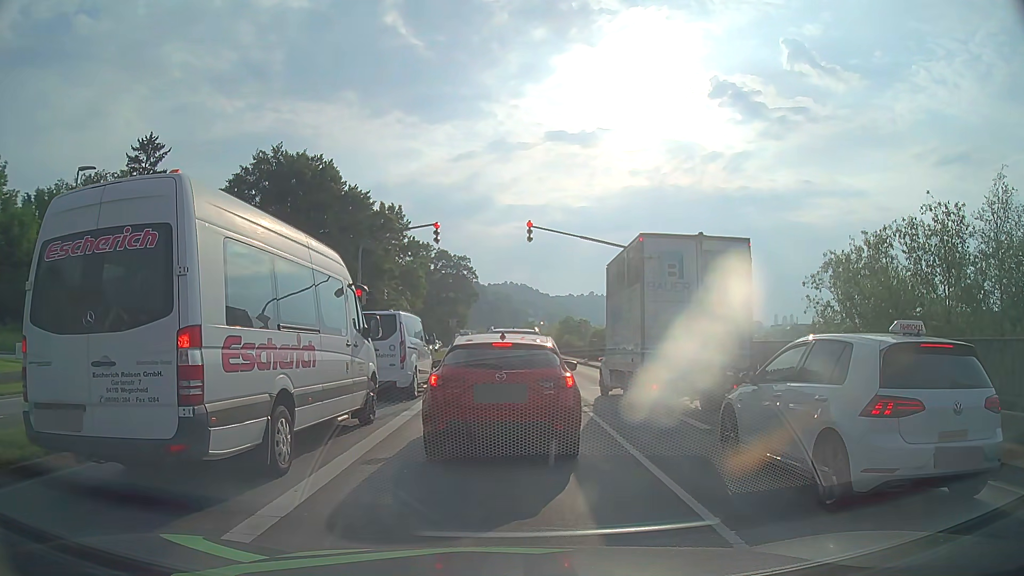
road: primary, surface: asphalt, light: Day
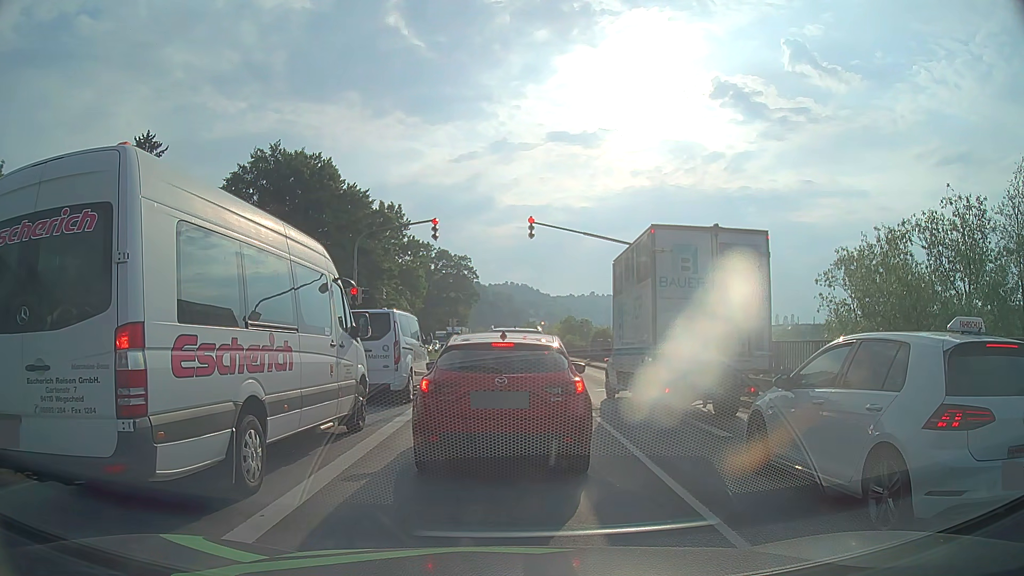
(0.0, +0.9) m; 0°
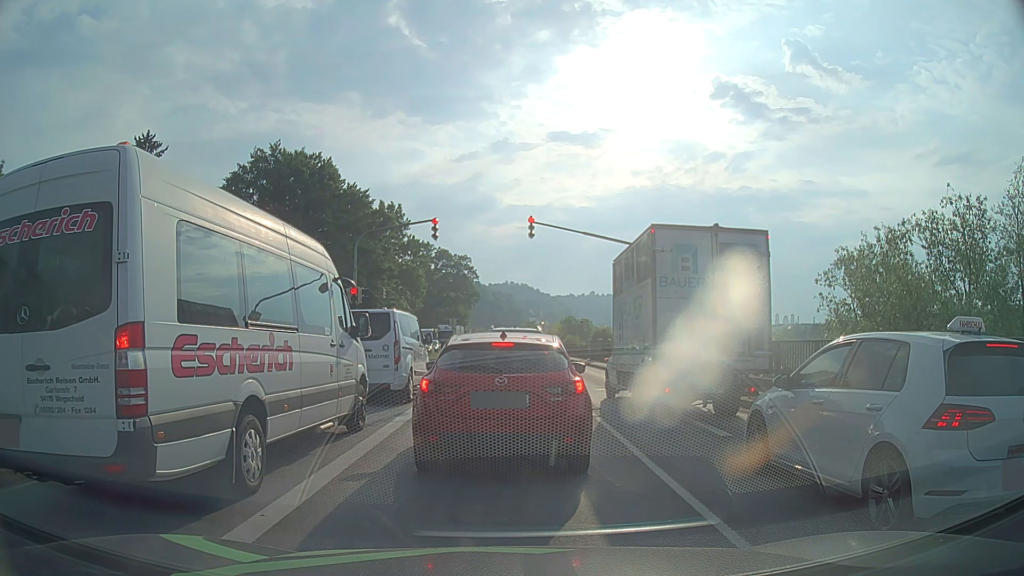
(0.0, 0.0) m; 0°
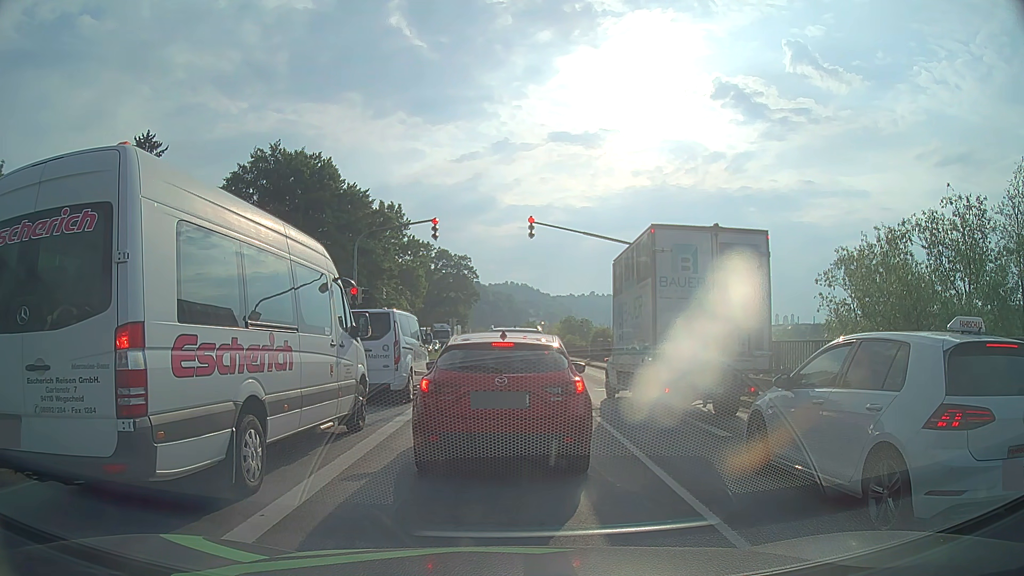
(0.0, 0.0) m; 0°
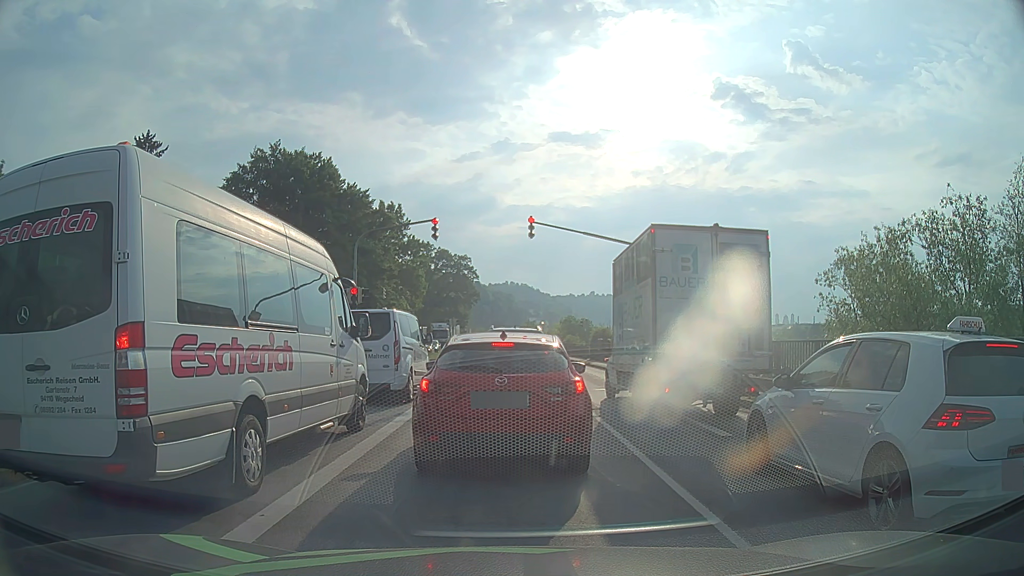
(0.0, 0.0) m; 0°
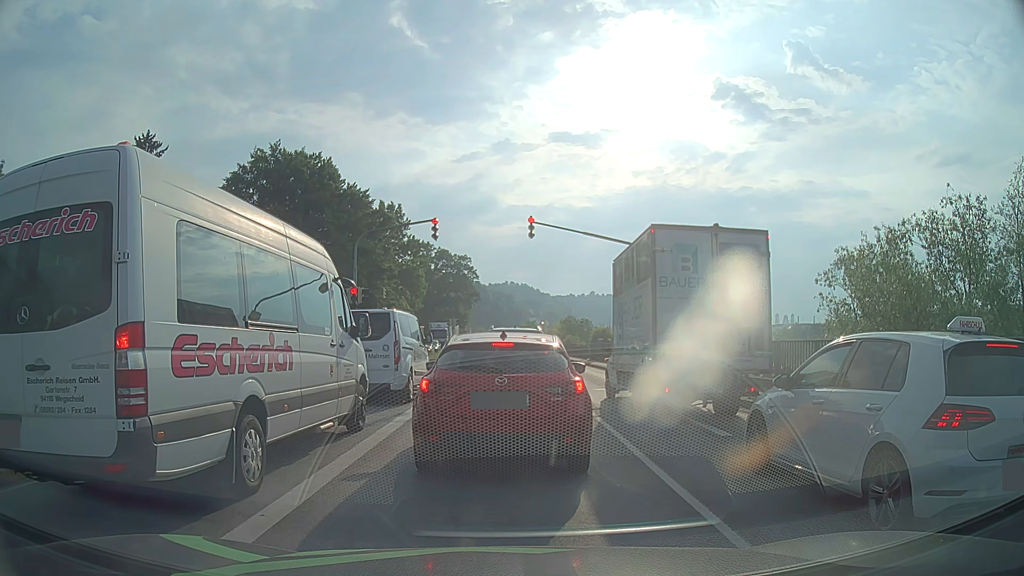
(0.0, 0.0) m; 0°
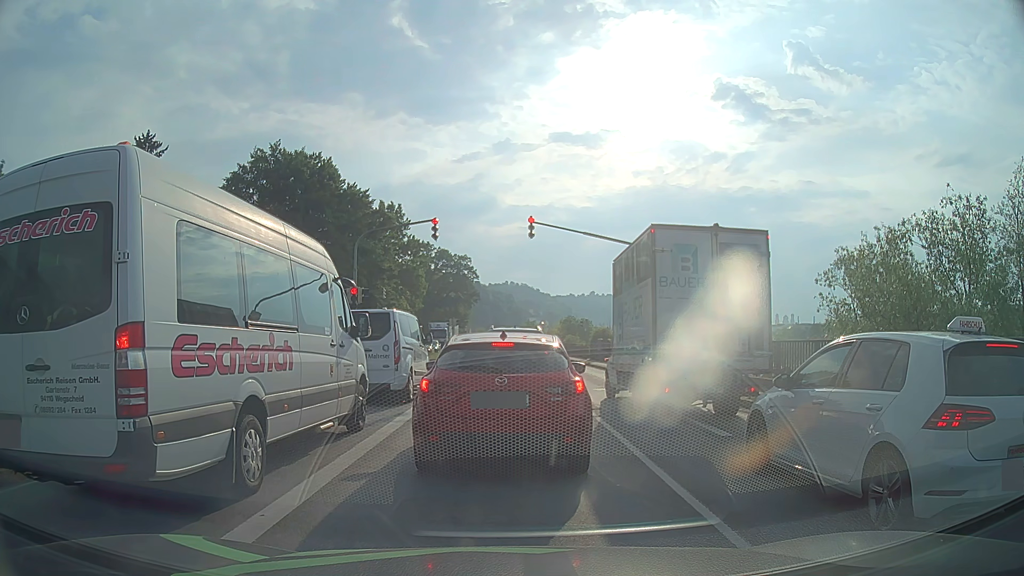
(0.0, 0.0) m; 0°
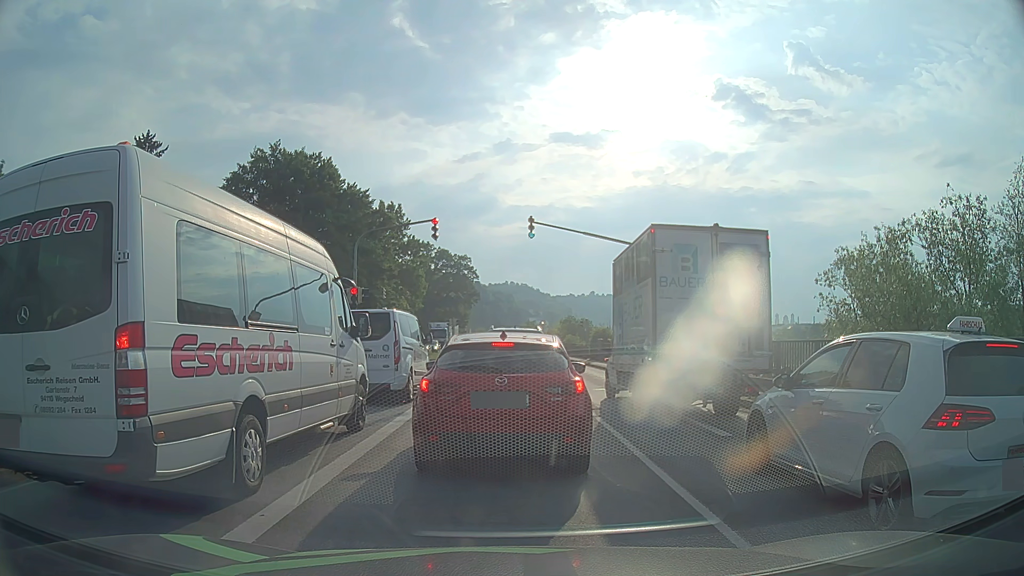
(0.0, 0.0) m; 0°
(0, +10) (0, +20) (0, +30) (0, +40) (0, +50) (0, +60) (0, +70) (0, +80) (0, +90) (0, +100) m
